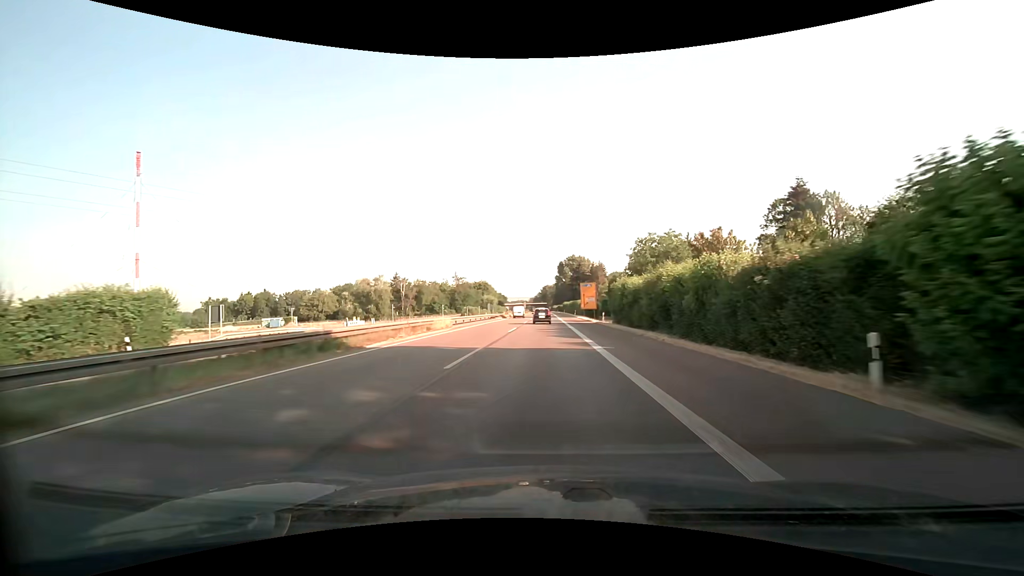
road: trunk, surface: asphalt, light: Day
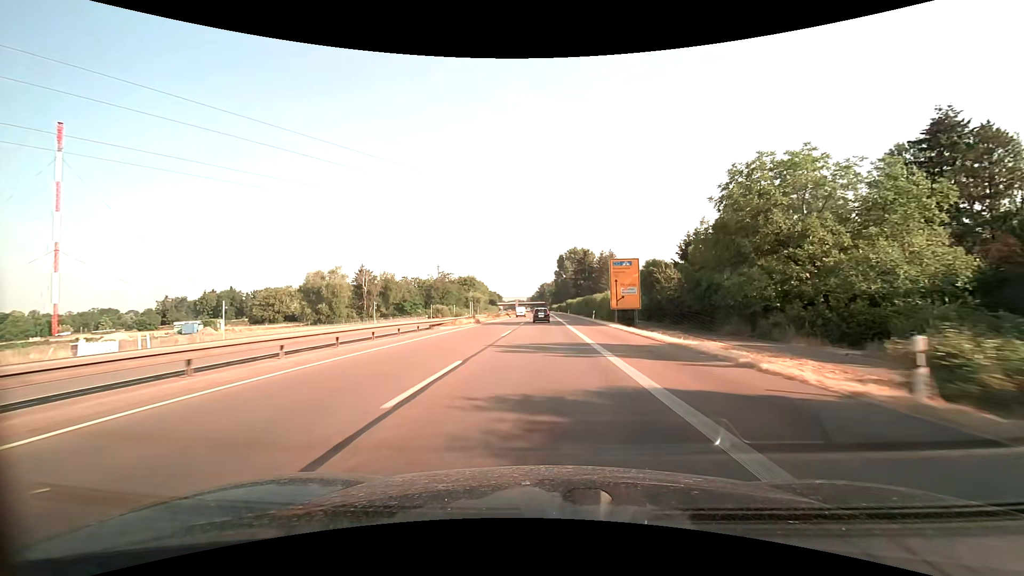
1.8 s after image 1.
(+0.3, +41.3) m; +1°
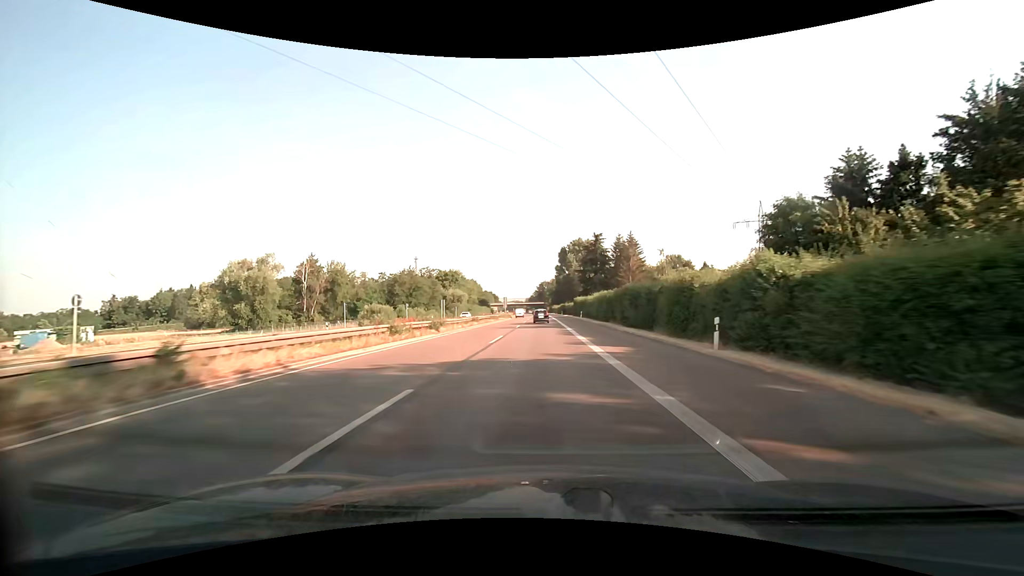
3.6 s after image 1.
(0.0, +41.4) m; 0°
(0, +10) (0, +20) (0, +30) (0, +40) (0, +50) (0, +60) (0, +70) (-1, +80) (-1, +90) (-1, +100) m
